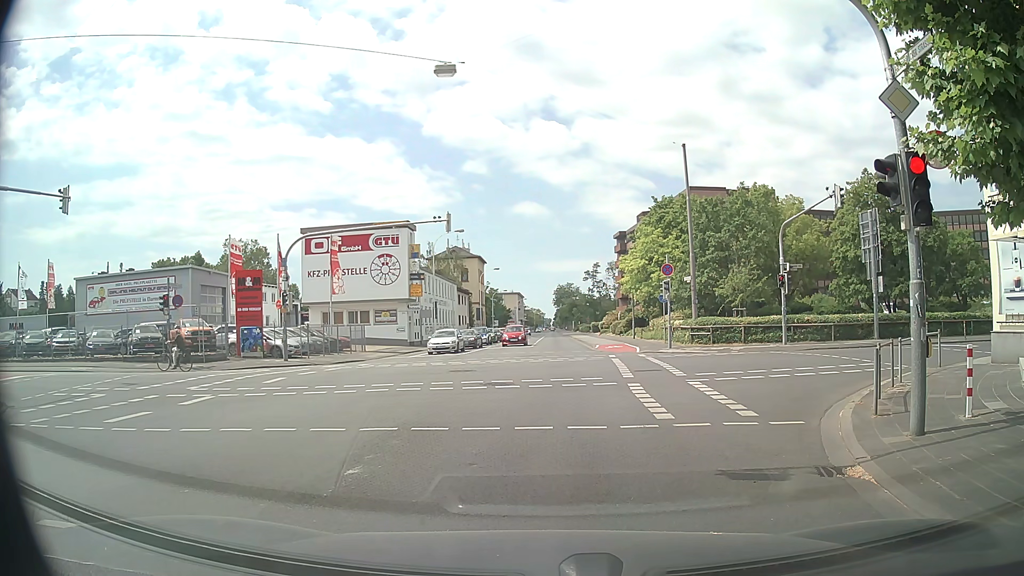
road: secondary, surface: asphalt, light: Day
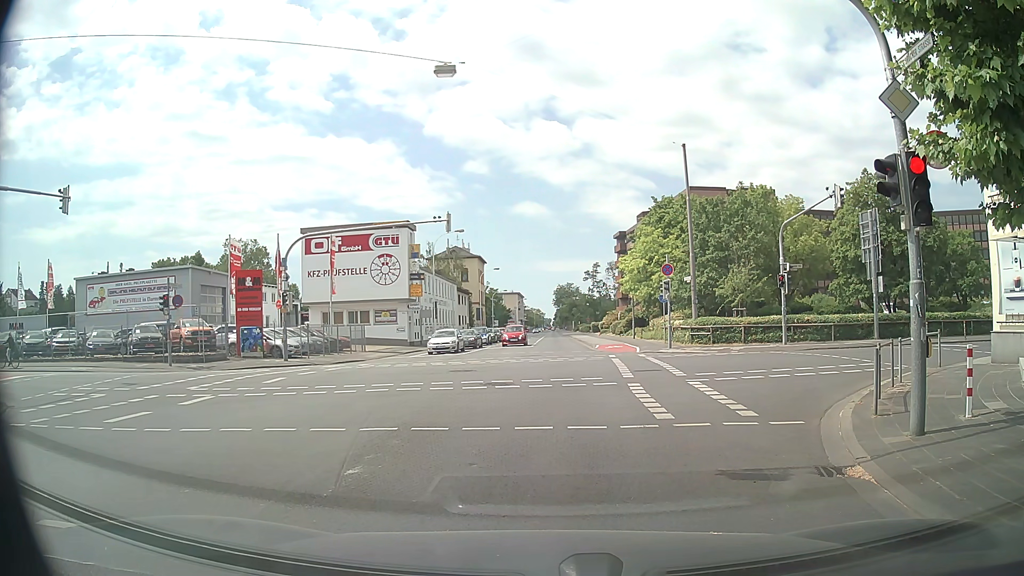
(0.0, 0.0) m; 0°
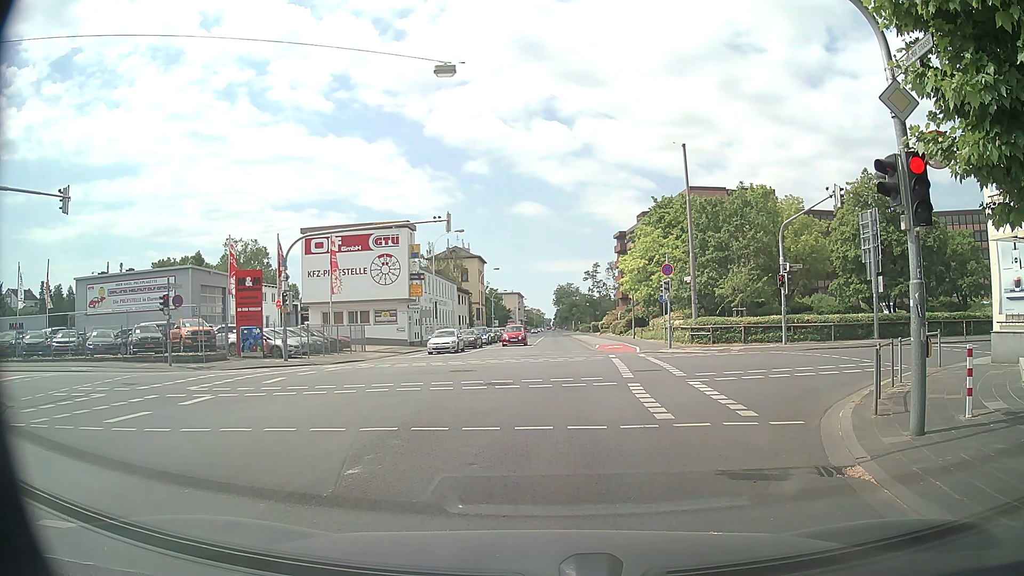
(0.0, 0.0) m; 0°
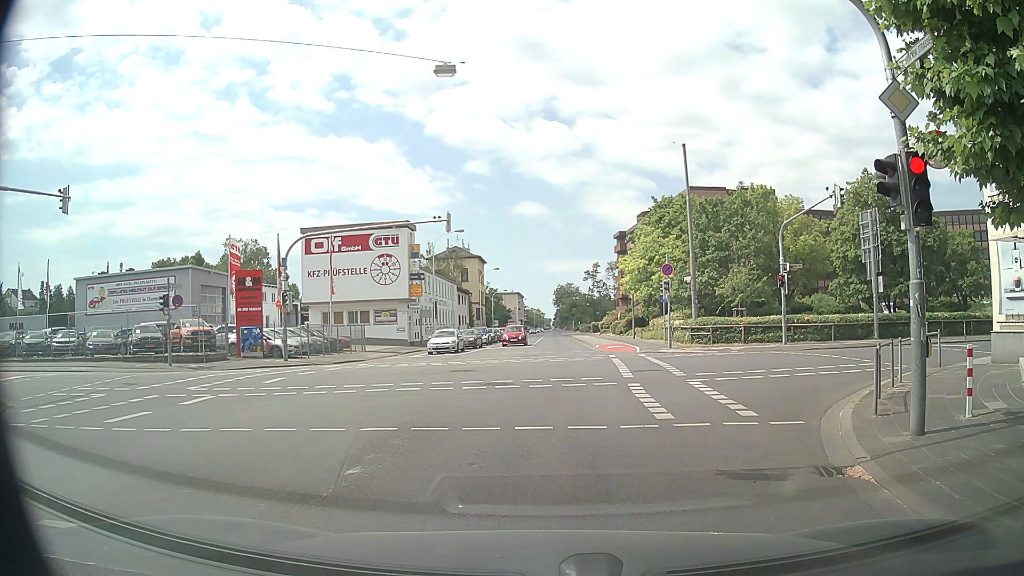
(0.0, 0.0) m; 0°
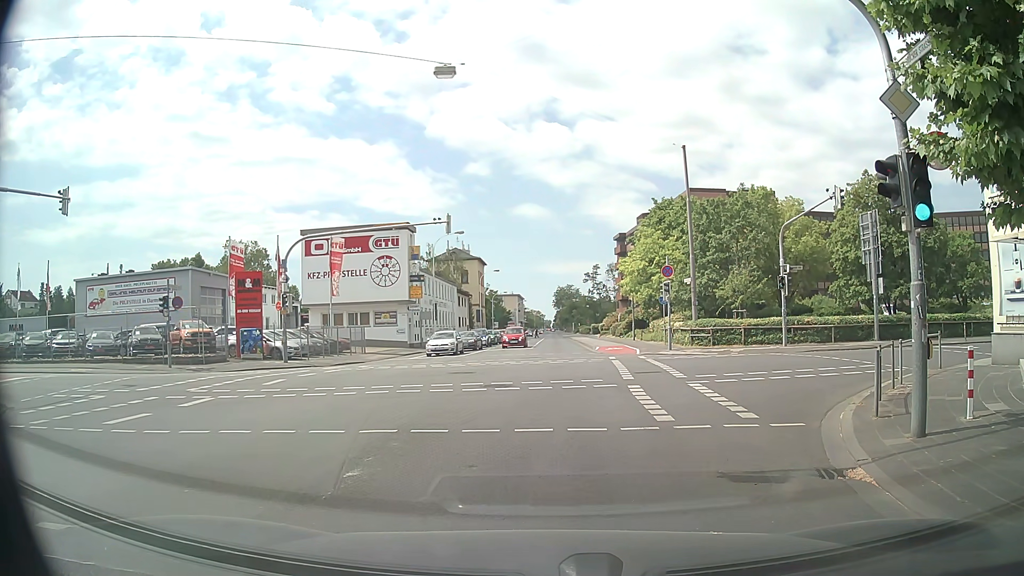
(0.0, 0.0) m; 0°
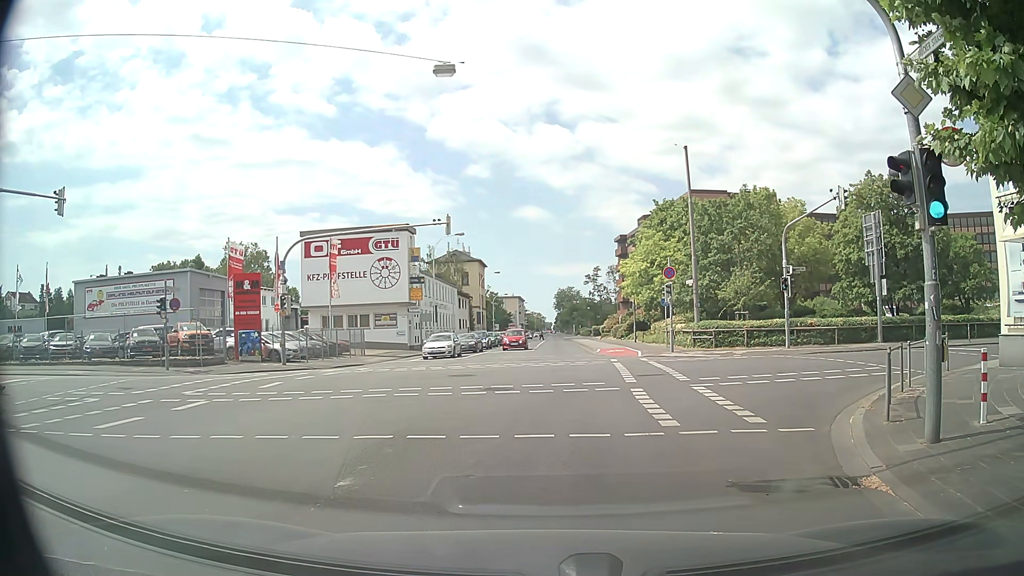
(0.0, +0.3) m; 0°
